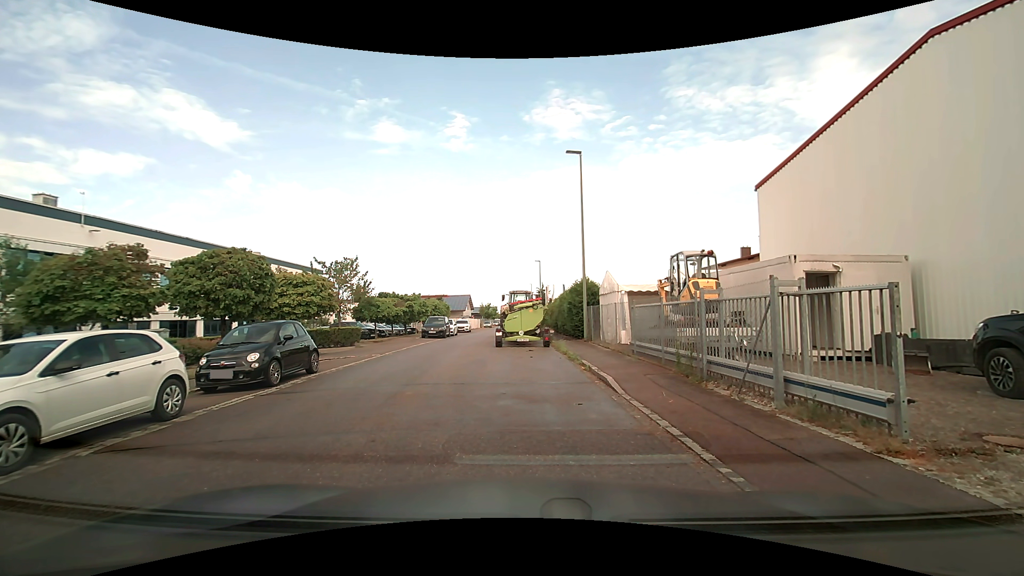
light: Day
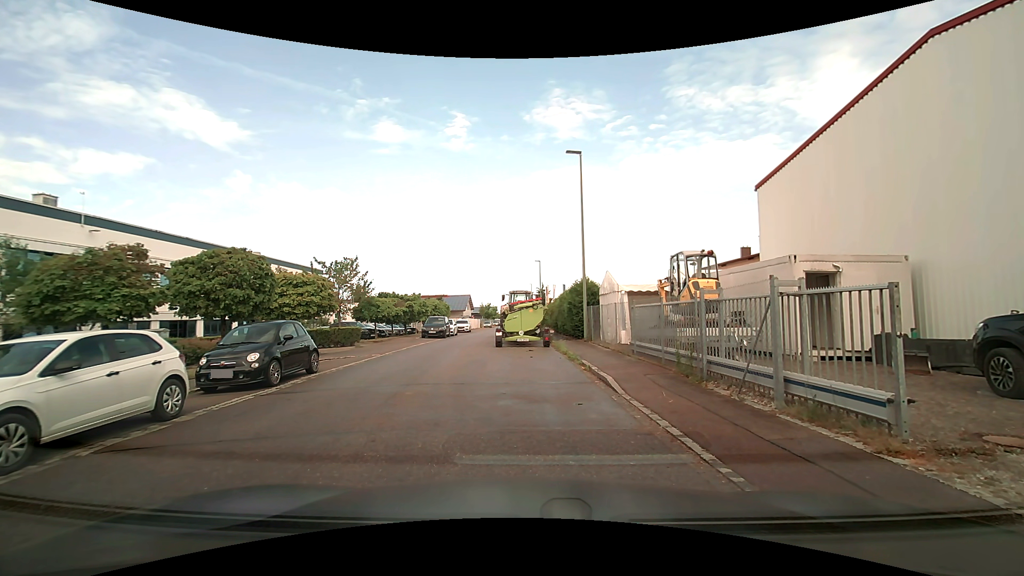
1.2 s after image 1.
(0.0, 0.0) m; 0°
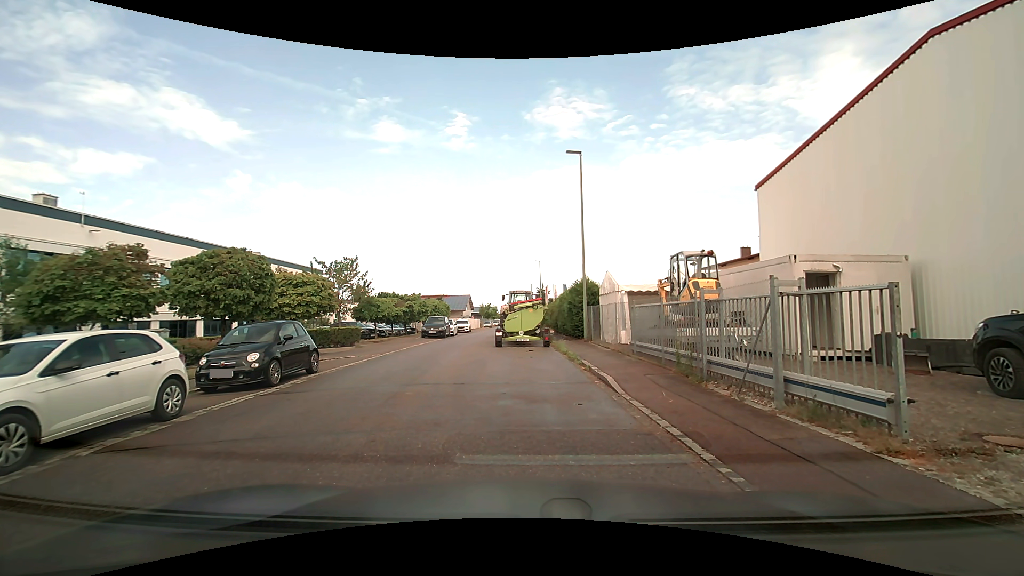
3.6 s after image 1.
(0.0, 0.0) m; 0°
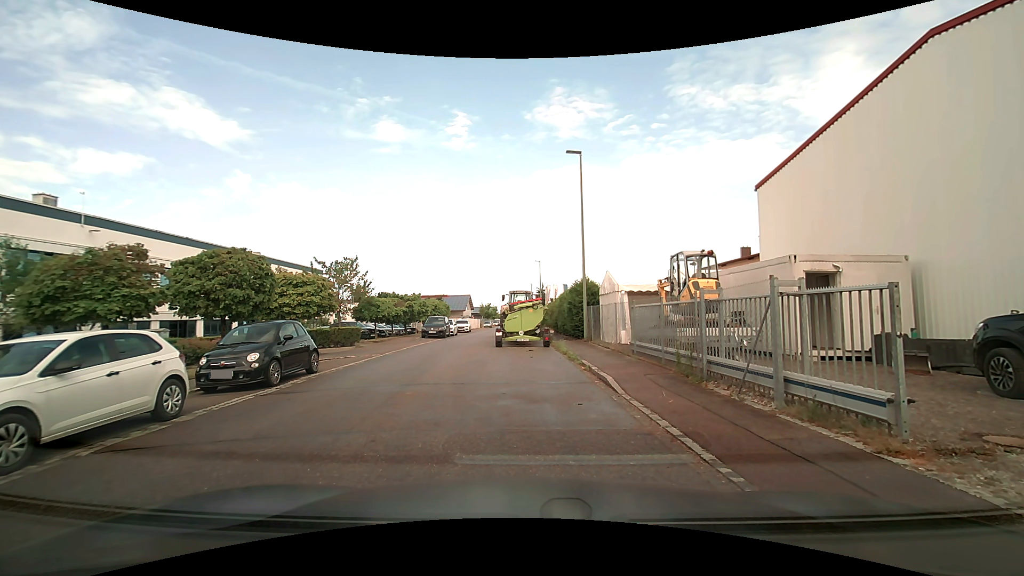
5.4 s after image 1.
(0.0, 0.0) m; 0°
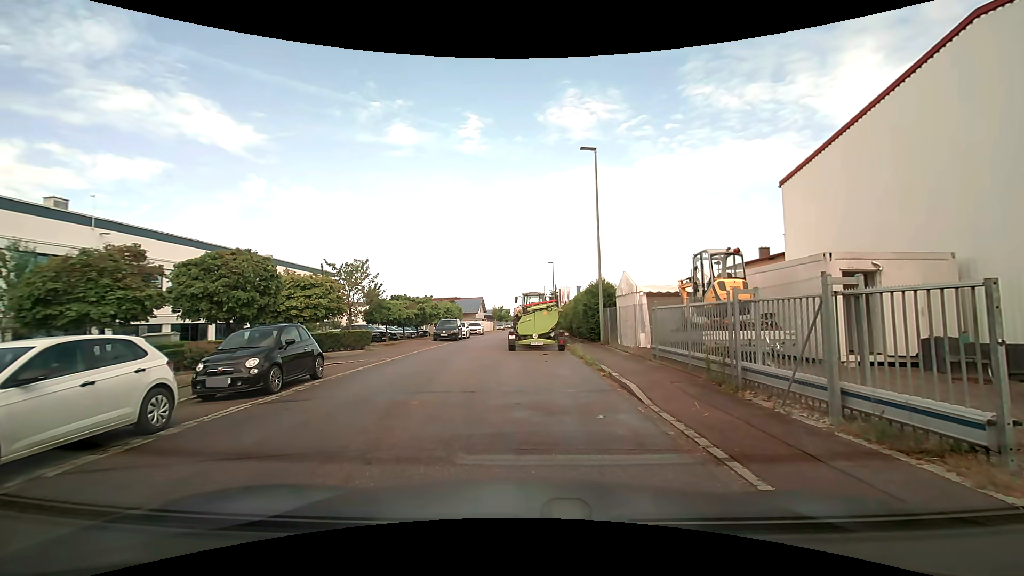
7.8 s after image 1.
(0.0, +0.8) m; 0°
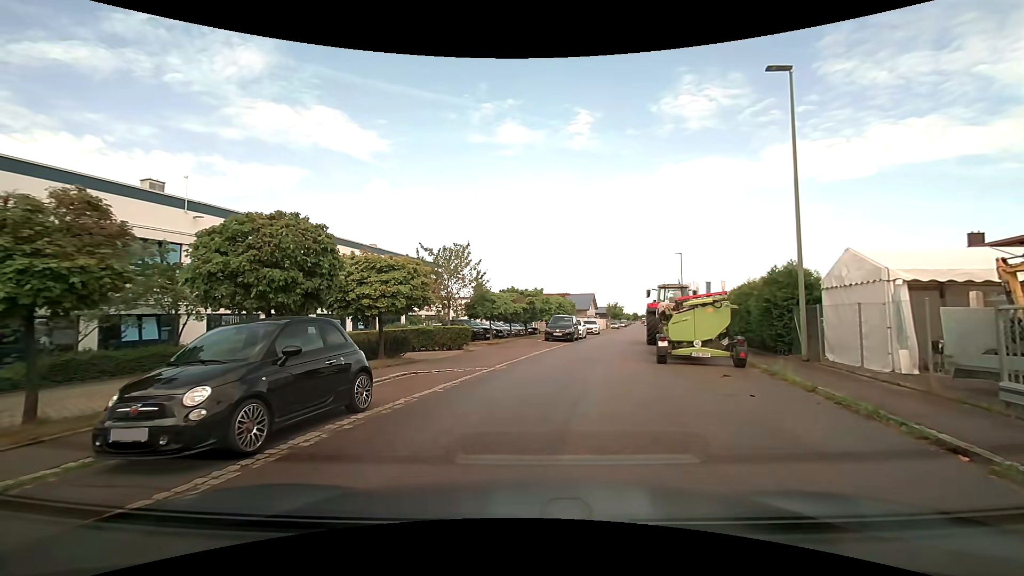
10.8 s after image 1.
(-1.0, +6.3) m; -14°
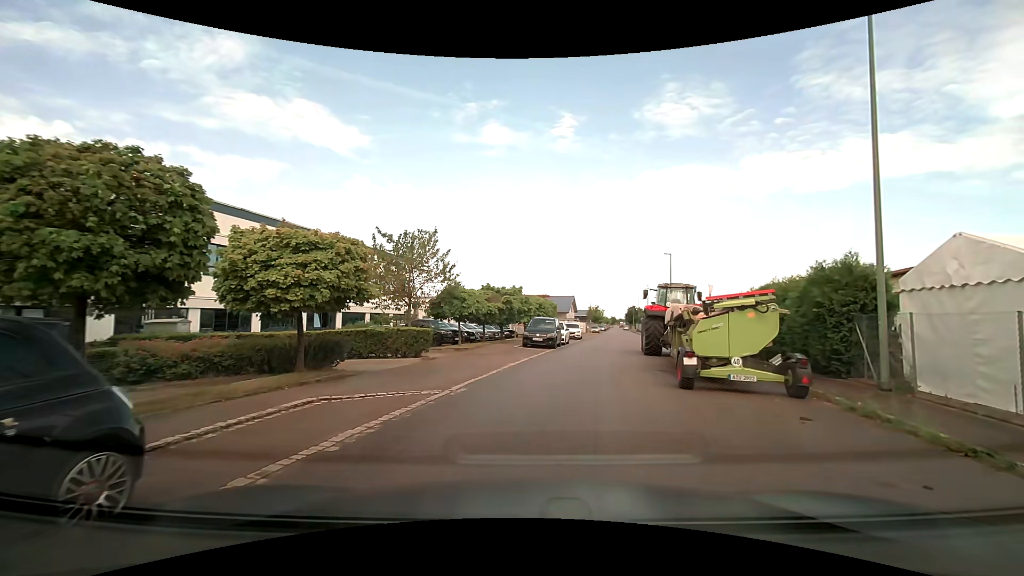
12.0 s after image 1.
(+0.1, +4.4) m; +3°
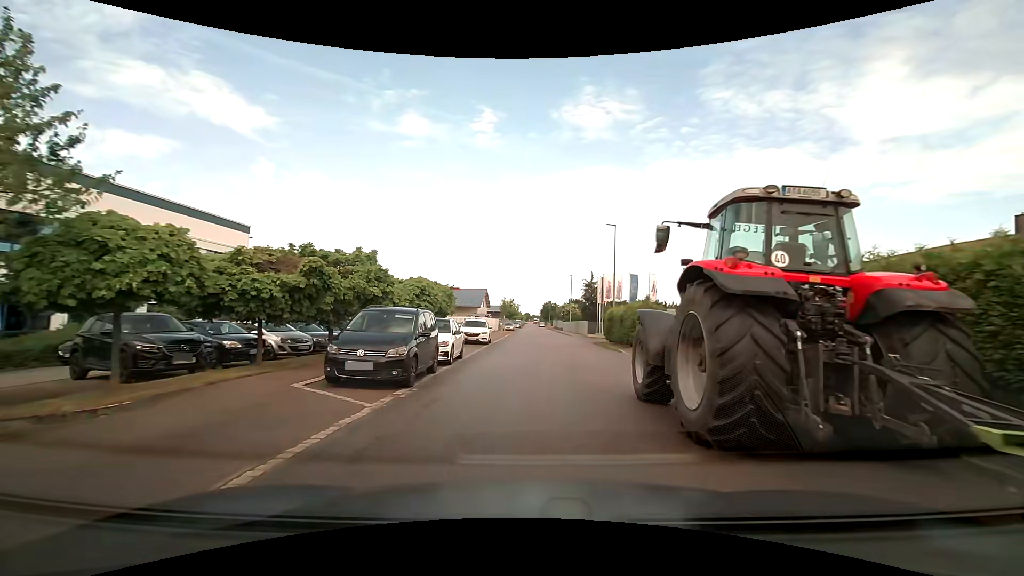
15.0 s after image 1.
(+1.7, +16.3) m; +10°
